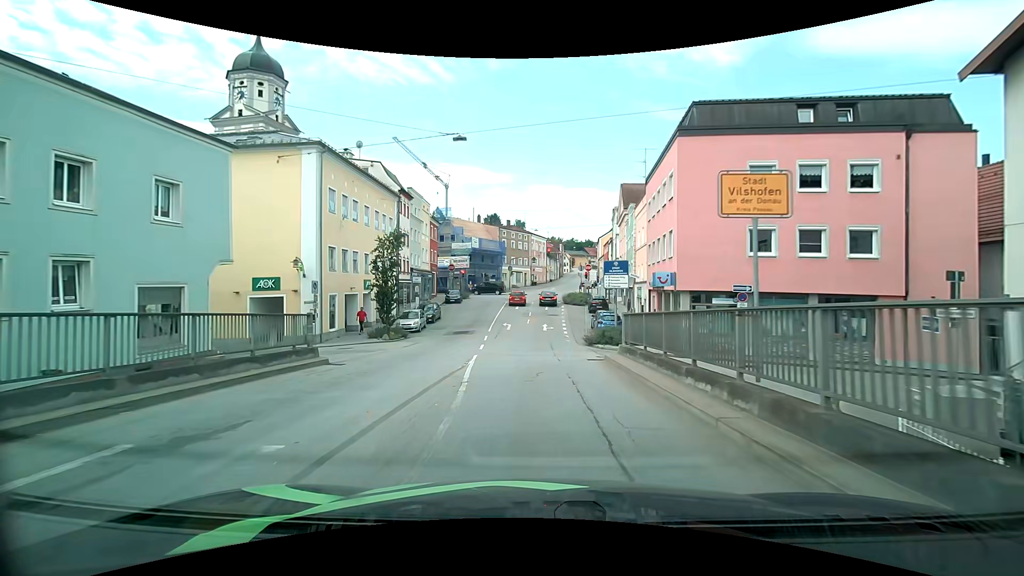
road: tertiary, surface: asphalt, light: Day
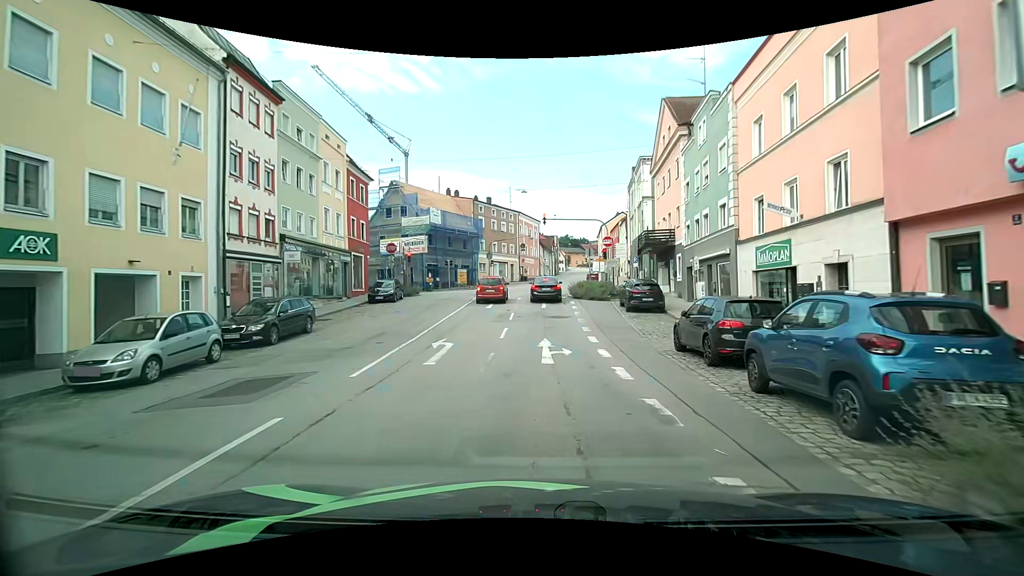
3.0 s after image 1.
(+0.3, +23.6) m; +1°
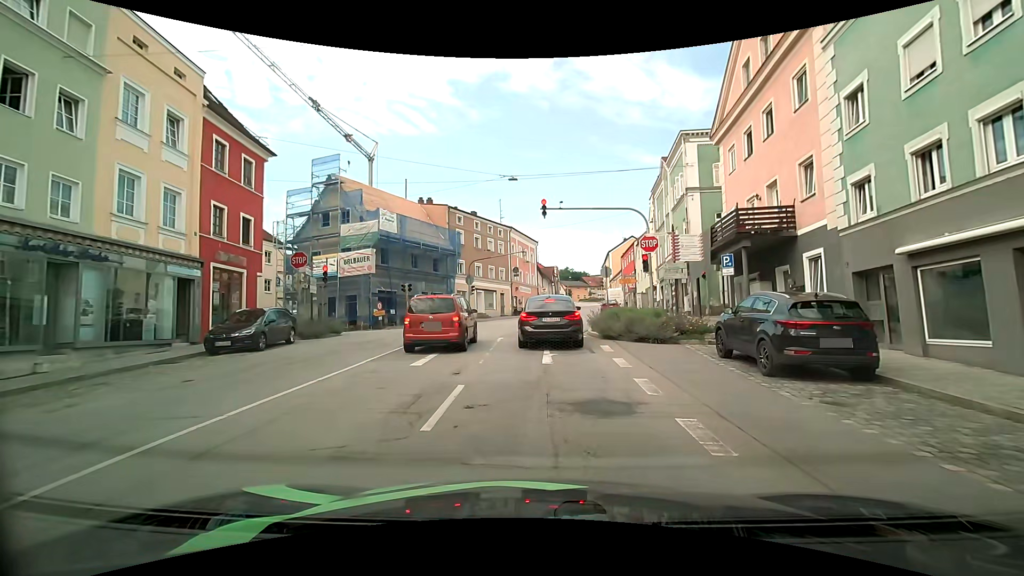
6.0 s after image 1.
(+0.2, +15.5) m; +3°
